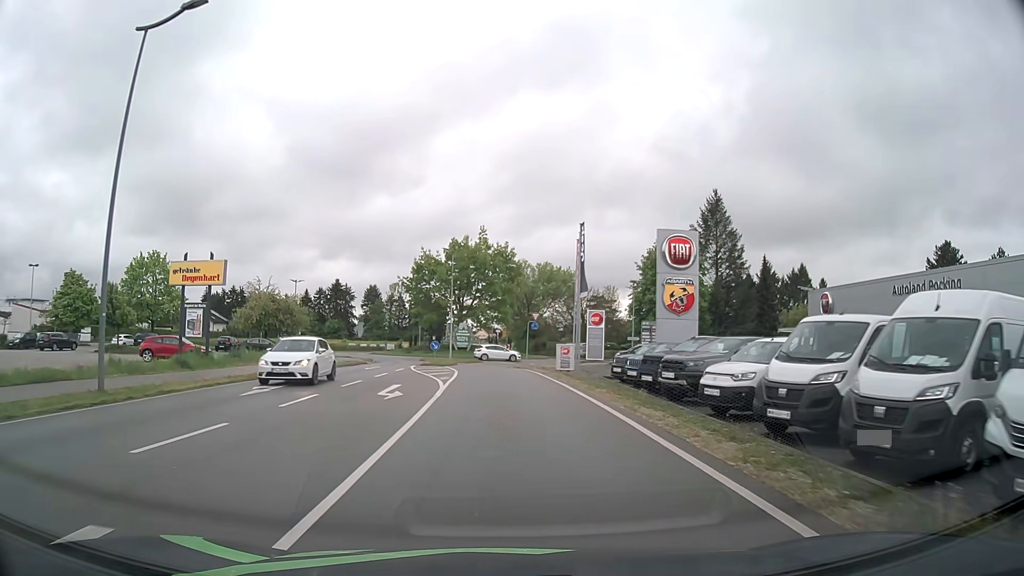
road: secondary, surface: asphalt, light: Day
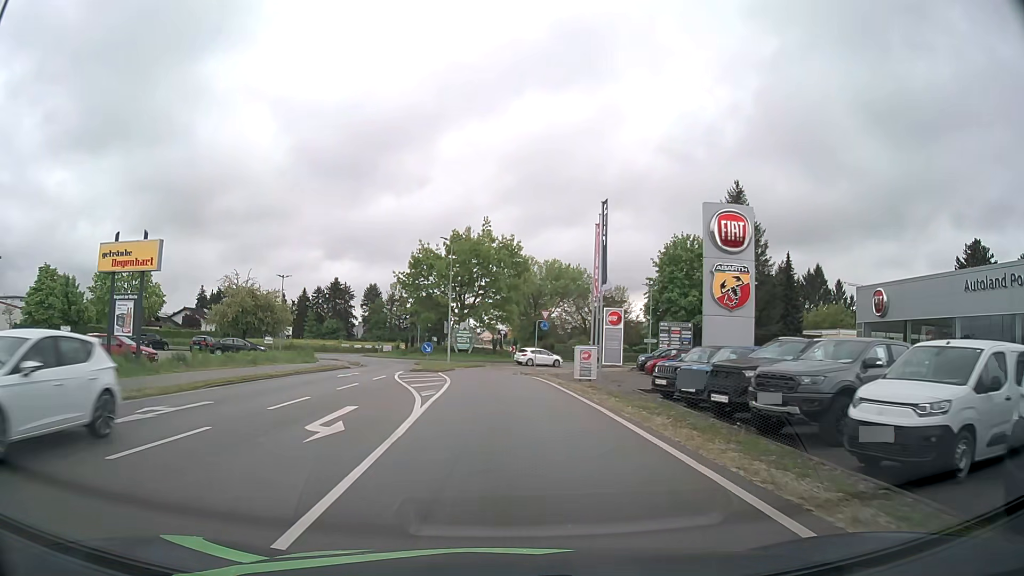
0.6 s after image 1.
(0.0, +6.6) m; 0°
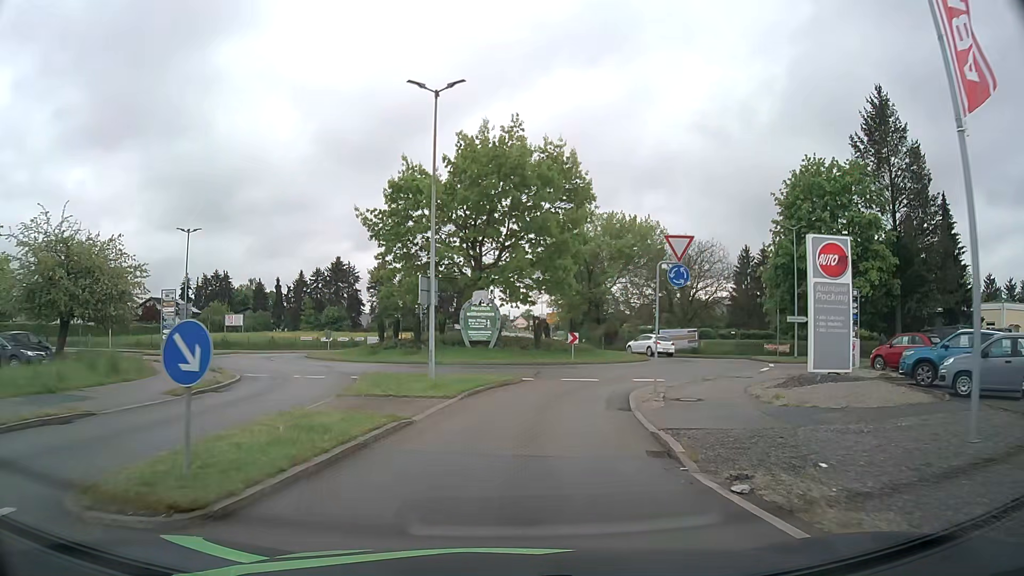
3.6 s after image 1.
(-0.9, +29.6) m; -3°
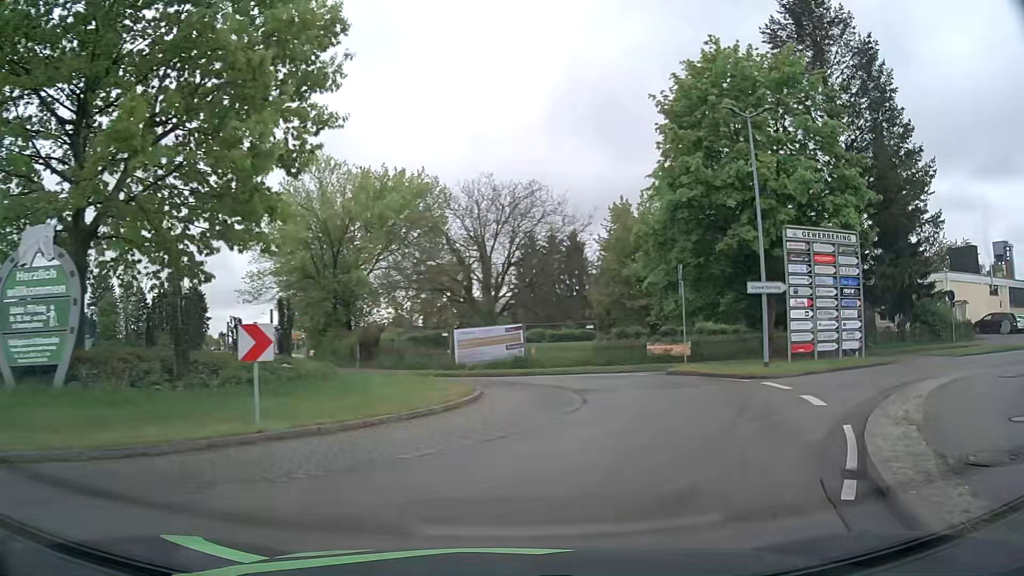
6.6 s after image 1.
(+2.5, +22.8) m; +22°
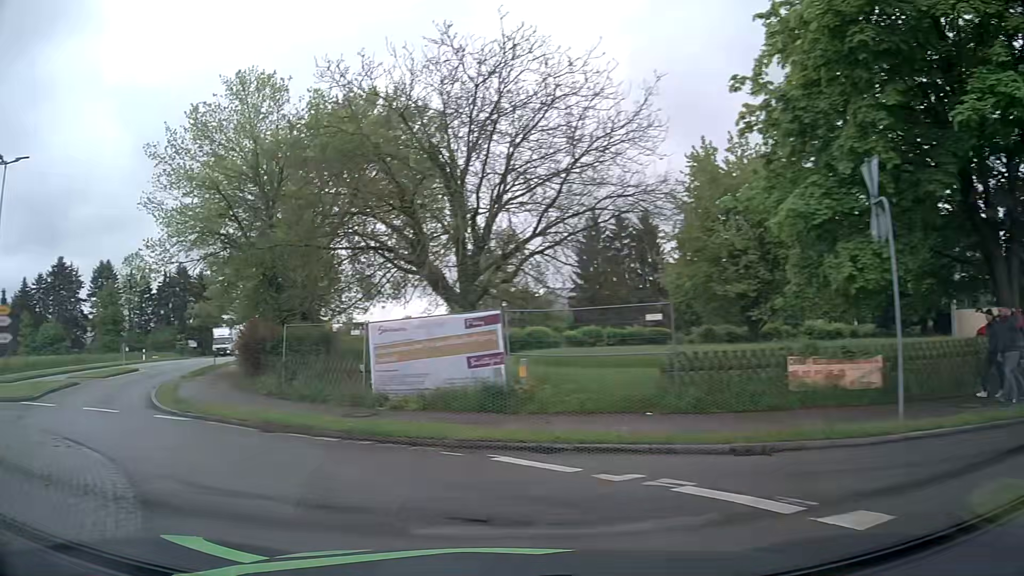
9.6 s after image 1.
(+2.1, +17.4) m; -10°
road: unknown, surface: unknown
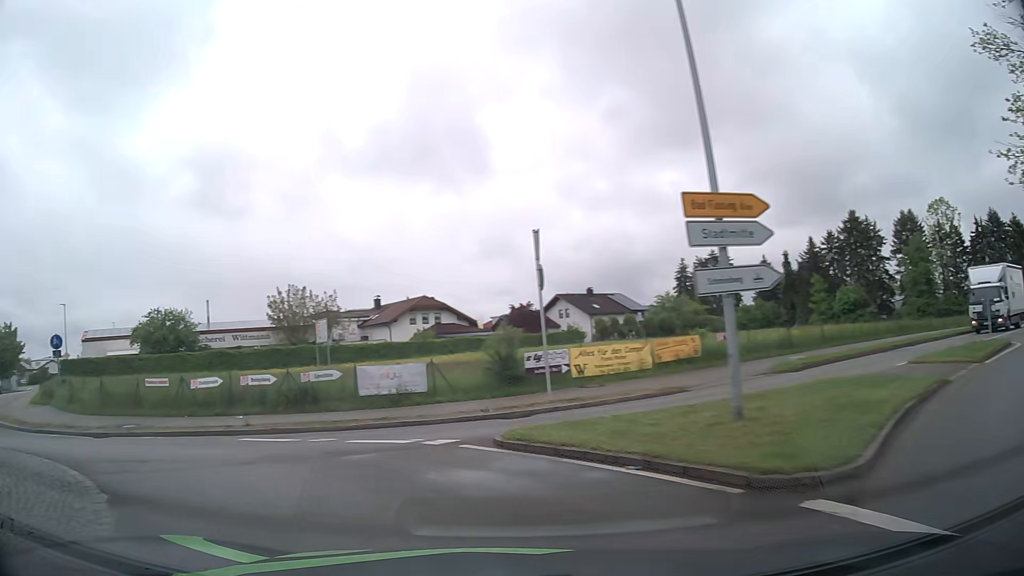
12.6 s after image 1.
(-8.8, +13.0) m; -68°
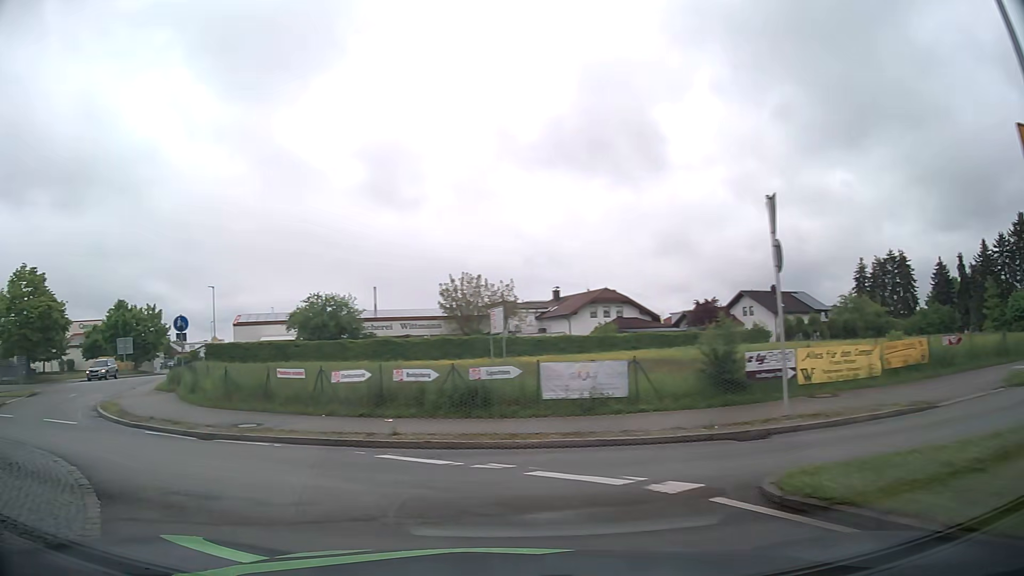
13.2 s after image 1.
(-0.5, +3.5) m; -15°
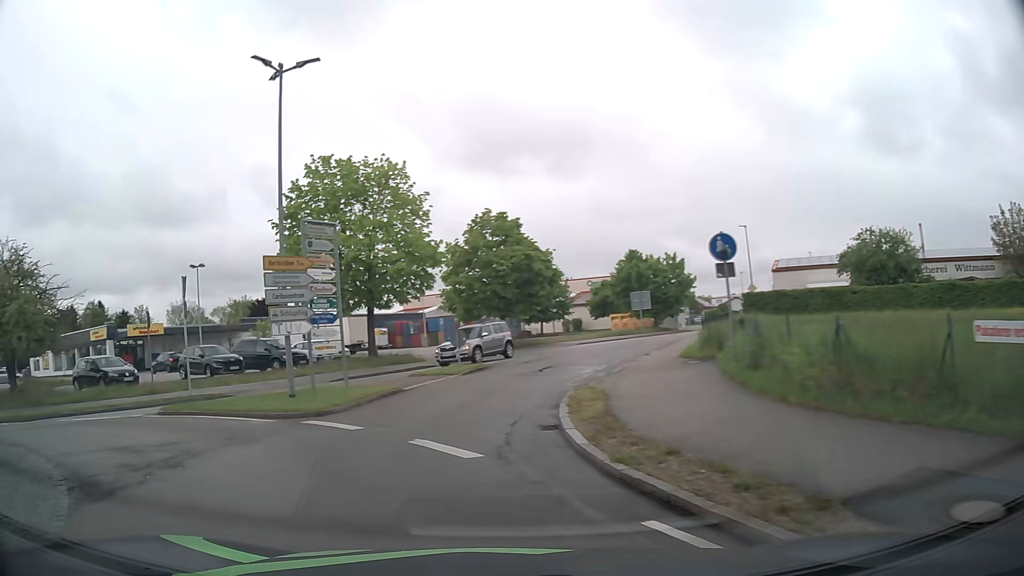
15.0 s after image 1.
(-4.1, +9.9) m; -44°
(-1, +10) (0, +20) (+4, +29) (+8, +38) (+13, +47) (+18, +56) (+22, +65) (+27, +73) (+32, +82) (+37, +91) m
